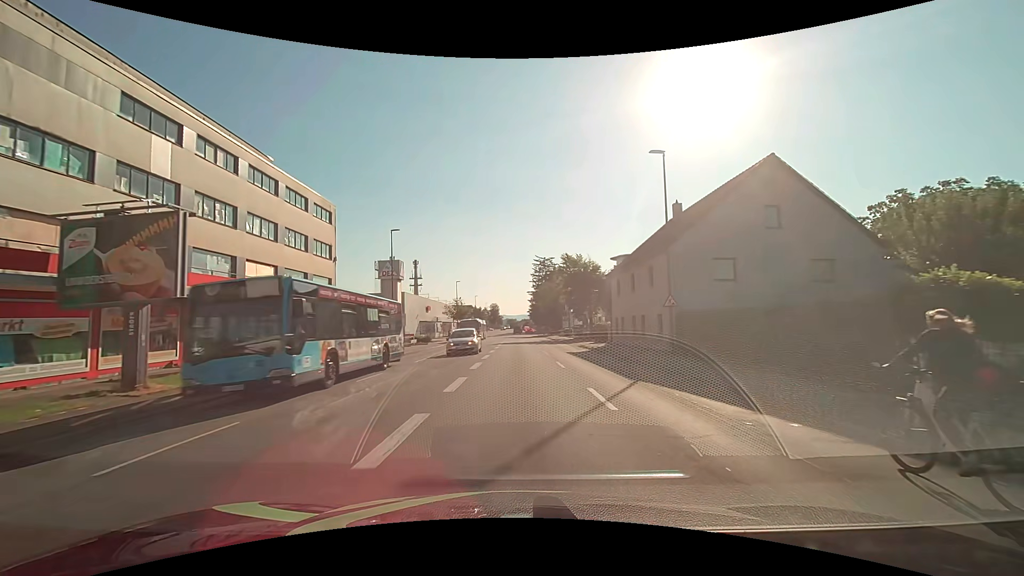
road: tertiary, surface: asphalt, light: Day
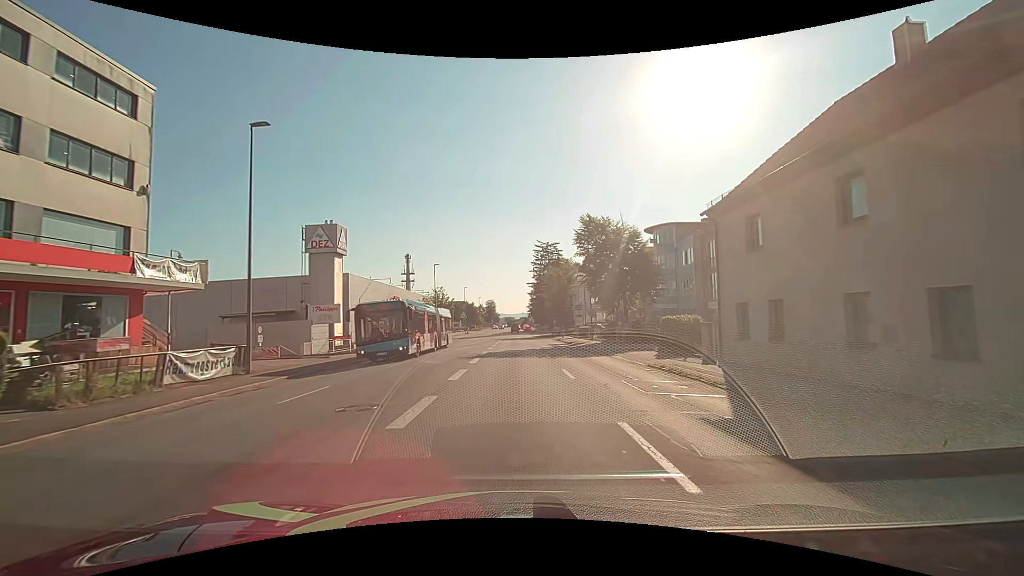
(0.0, +22.3) m; 0°
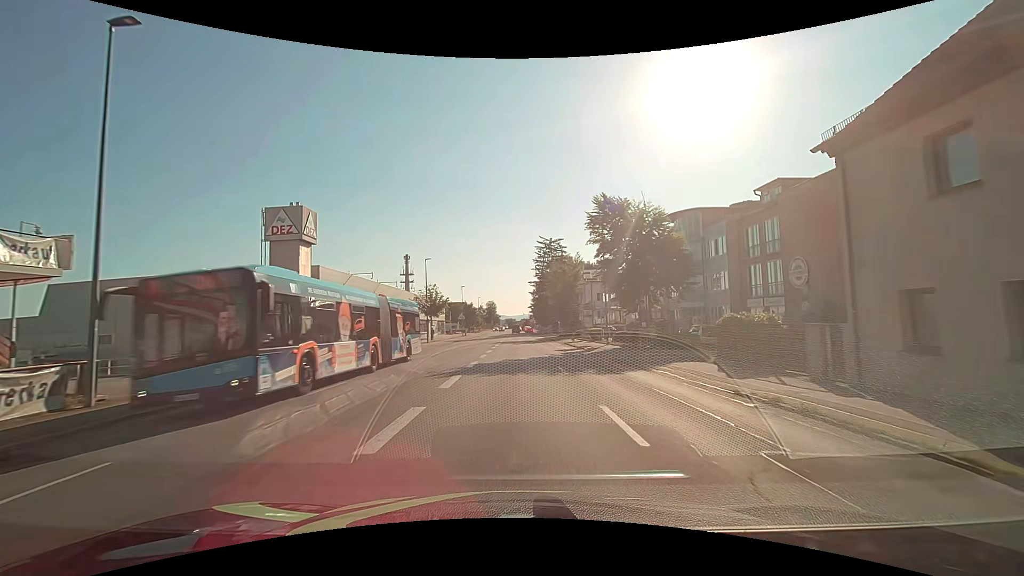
(0.0, +7.4) m; 0°
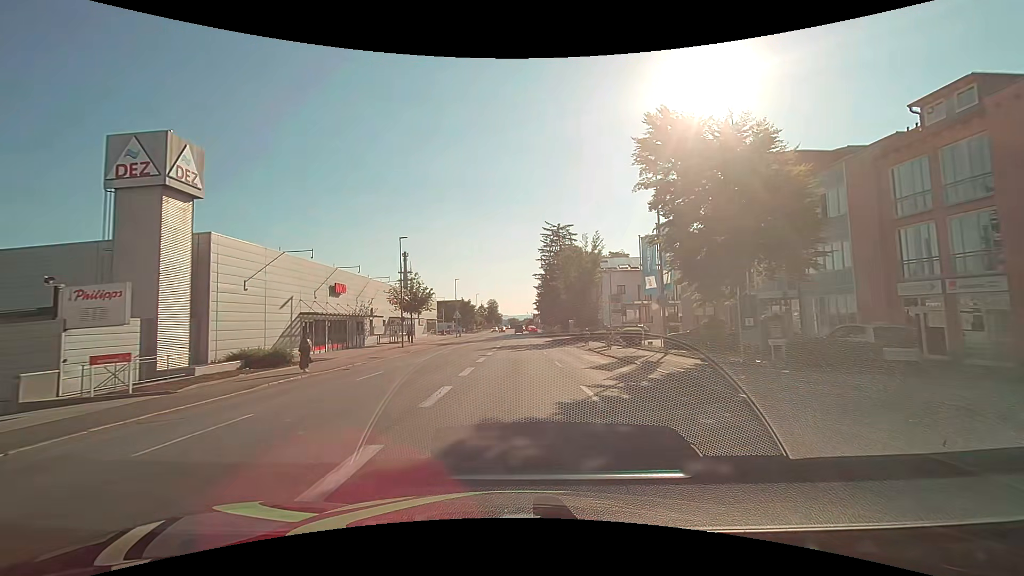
(-0.1, +14.7) m; 0°
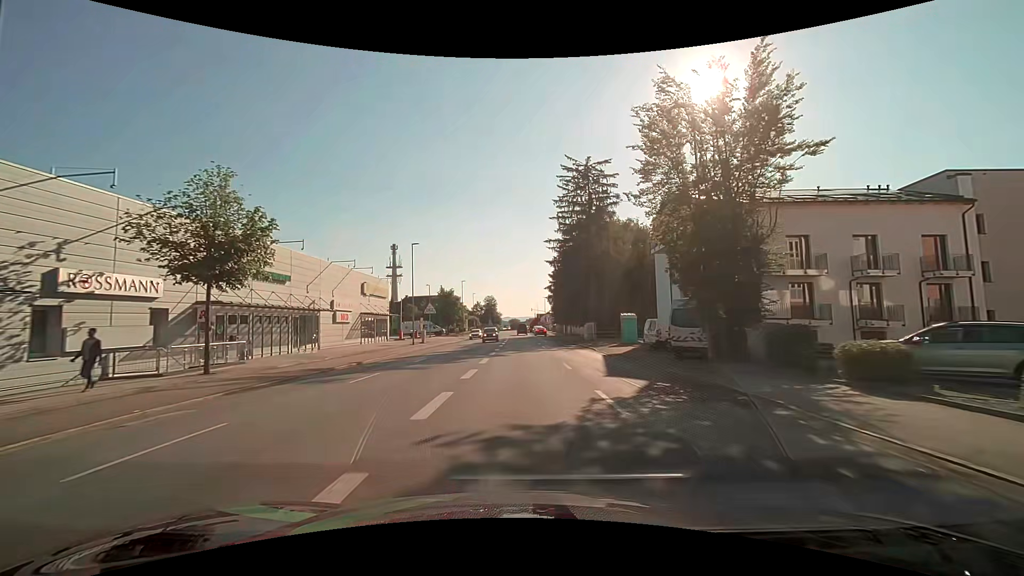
(-0.3, +37.3) m; 0°
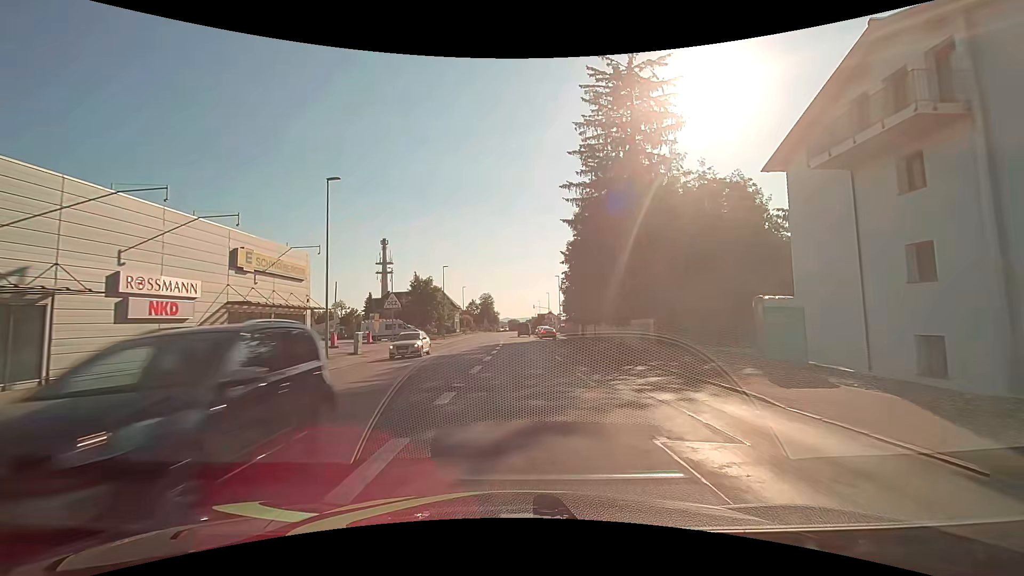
(0.0, +22.5) m; 0°
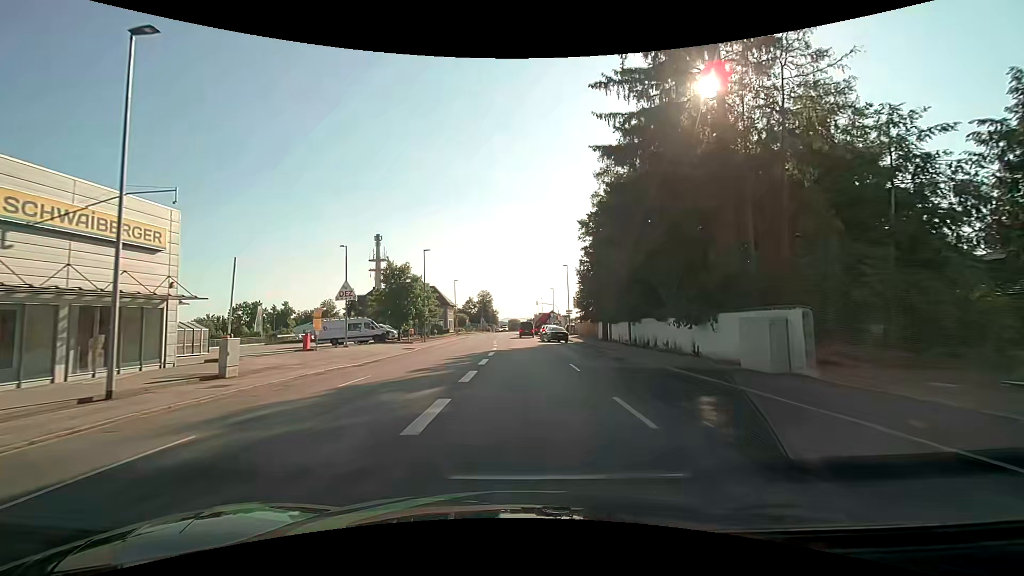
(0.0, +14.6) m; 0°
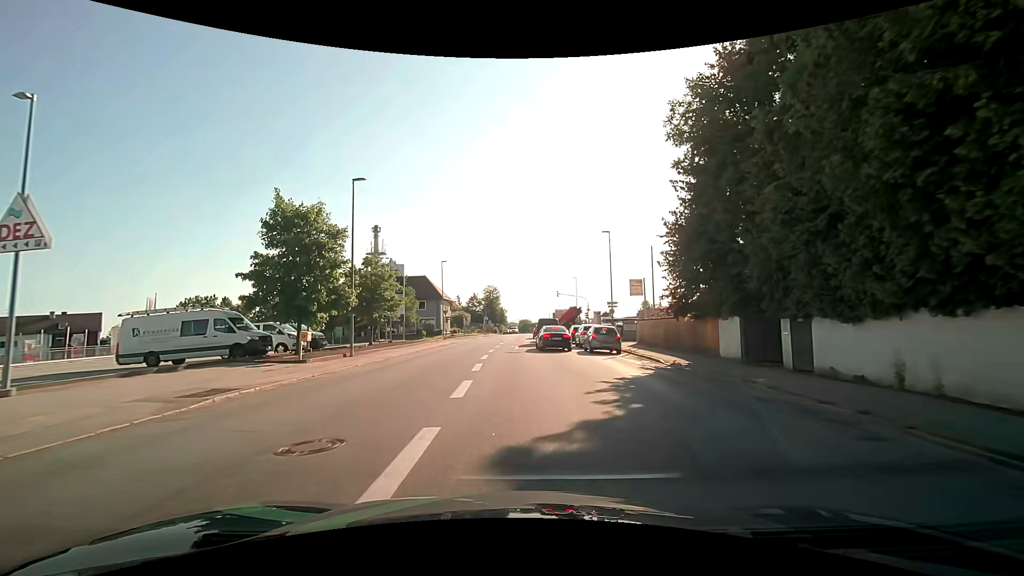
(-0.3, +26.7) m; -1°
(0, +10) (0, +20) (-1, +30) (0, +40) (0, +50) (0, +60) (+1, +70) (+1, +80) (-7, +85) (-17, +86) m
